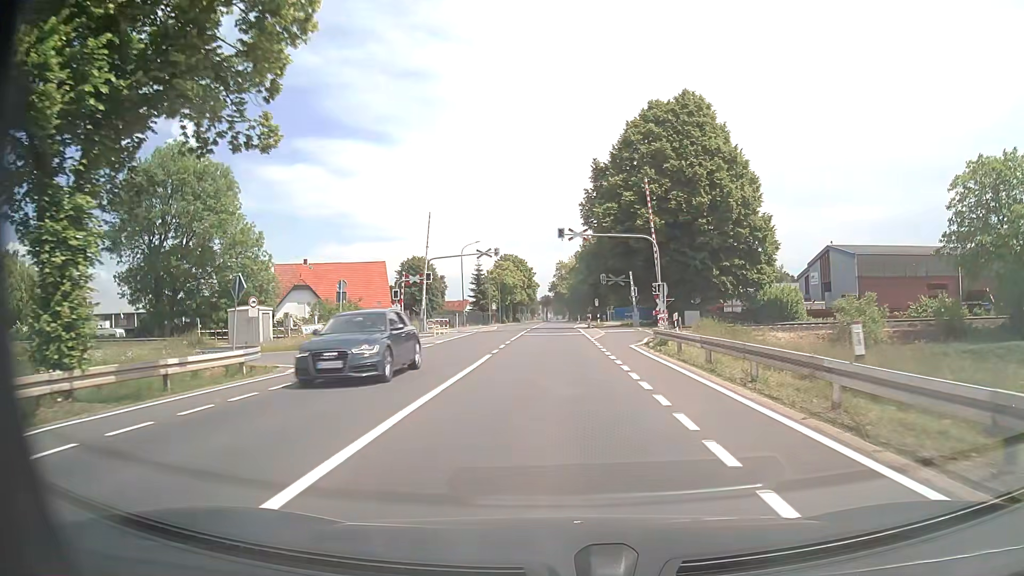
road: tertiary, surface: asphalt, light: Day
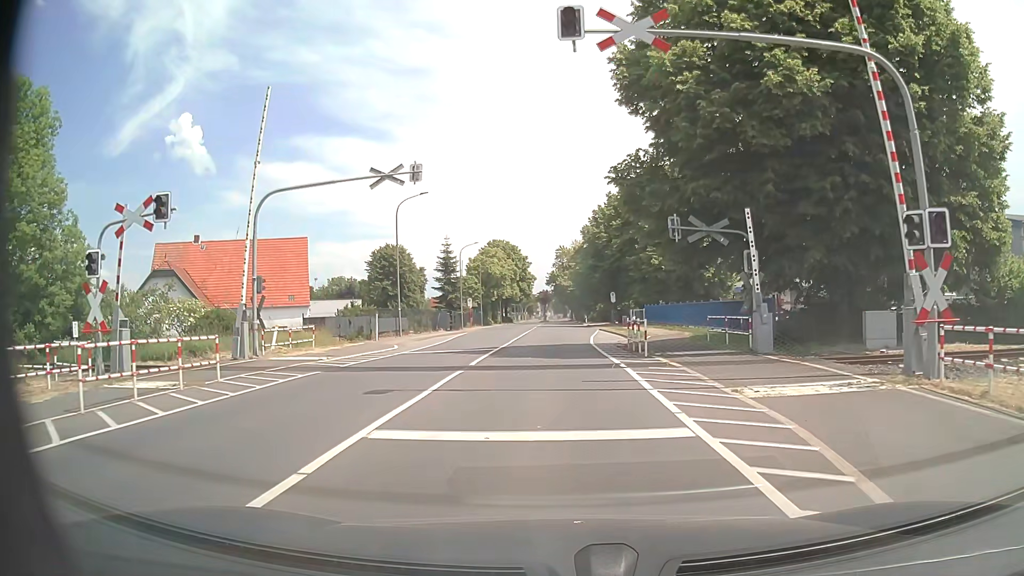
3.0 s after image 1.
(+0.1, +30.5) m; 0°
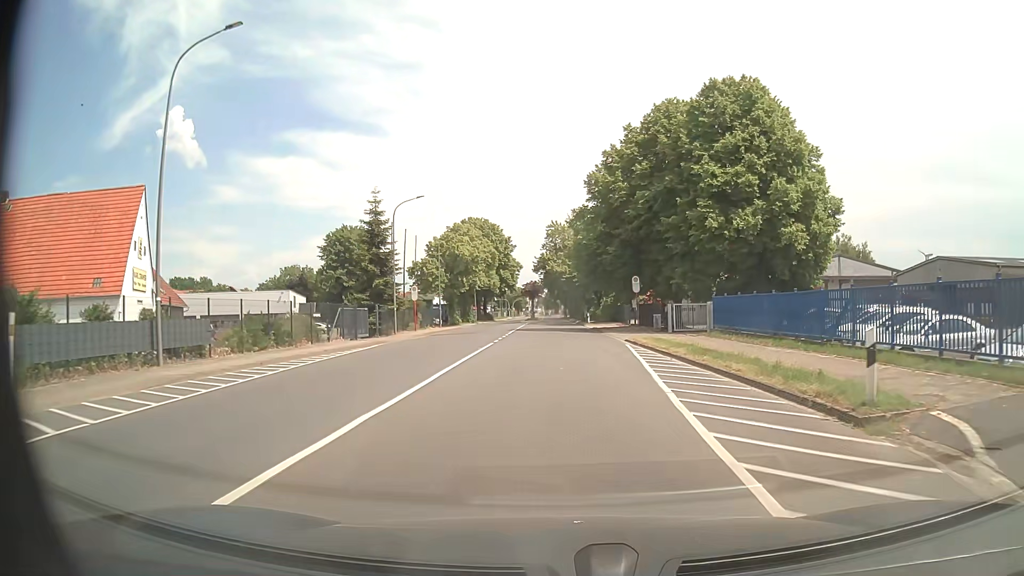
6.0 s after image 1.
(0.0, +28.6) m; 0°
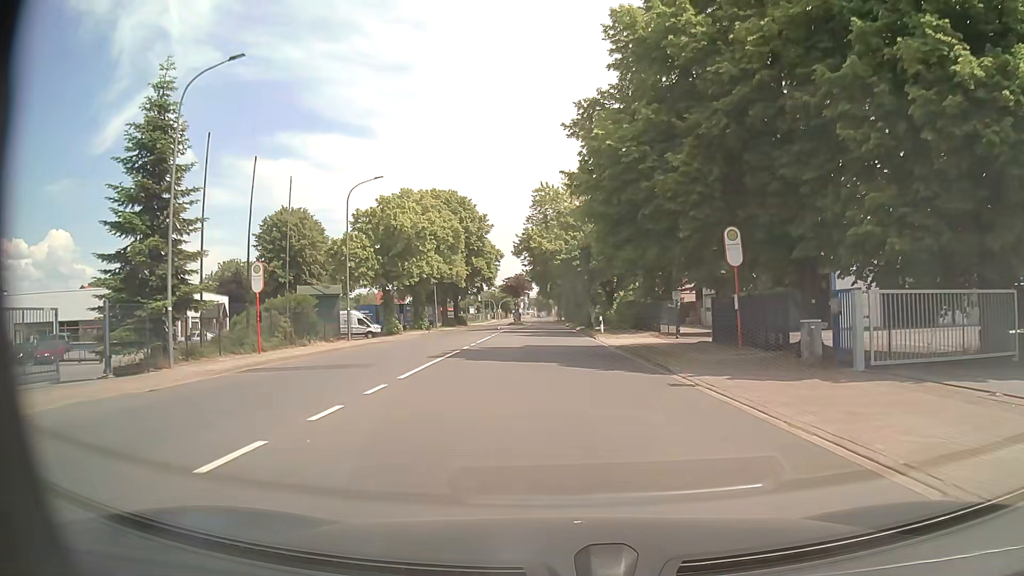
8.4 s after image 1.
(+0.4, +28.2) m; +1°
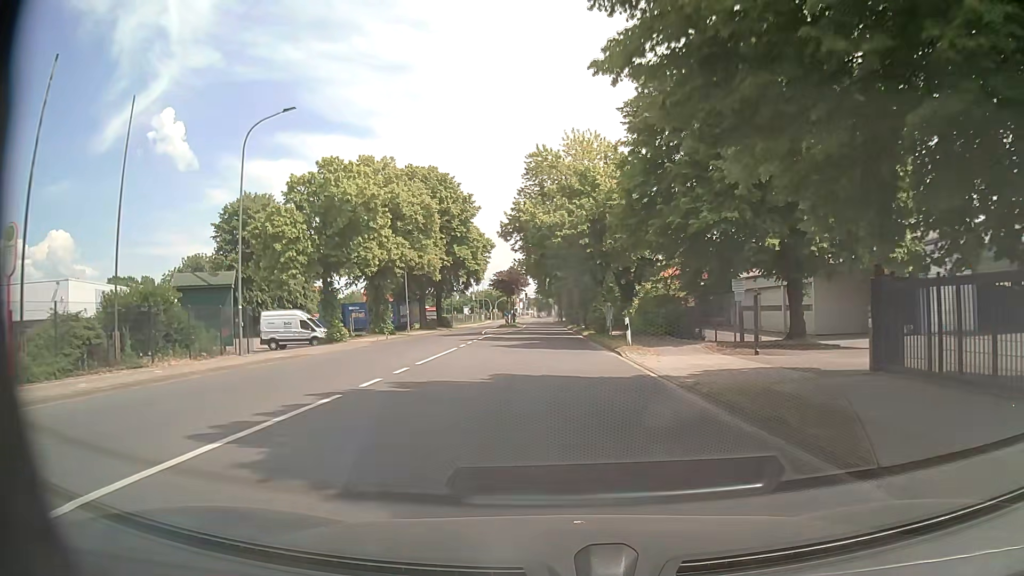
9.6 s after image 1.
(0.0, +14.4) m; 0°
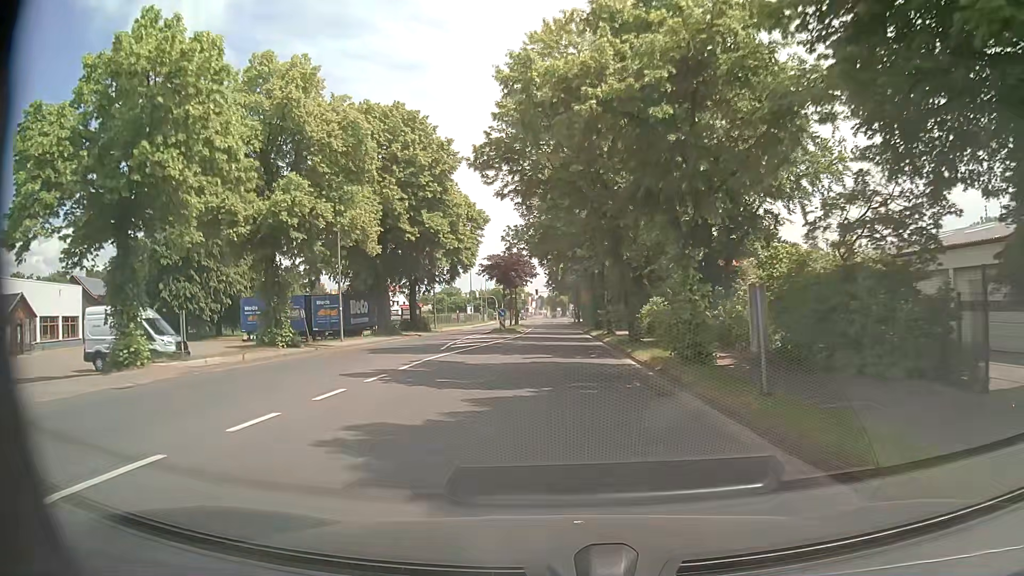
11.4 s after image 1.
(-0.2, +22.1) m; -1°
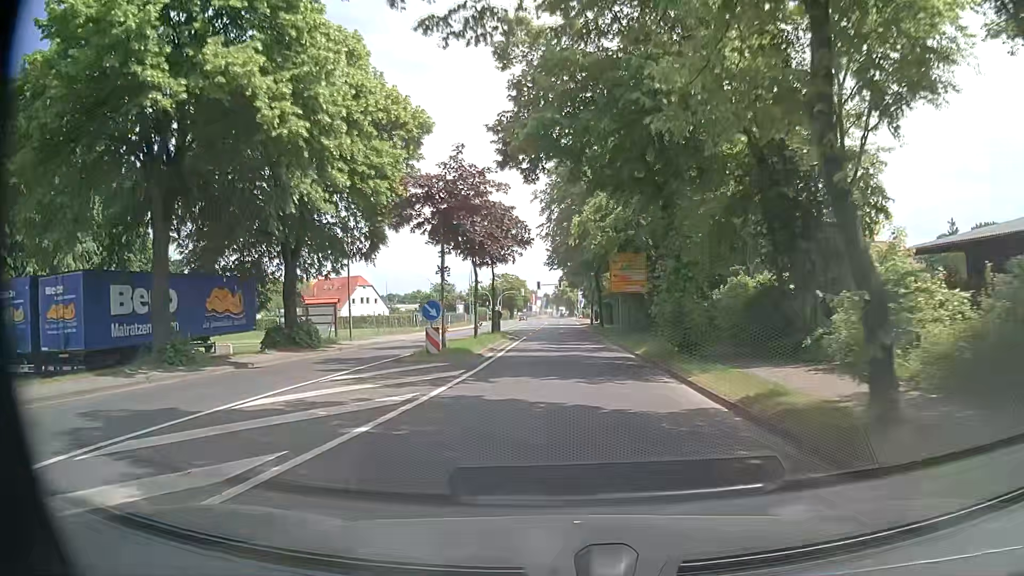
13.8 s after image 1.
(-0.4, +30.1) m; -1°
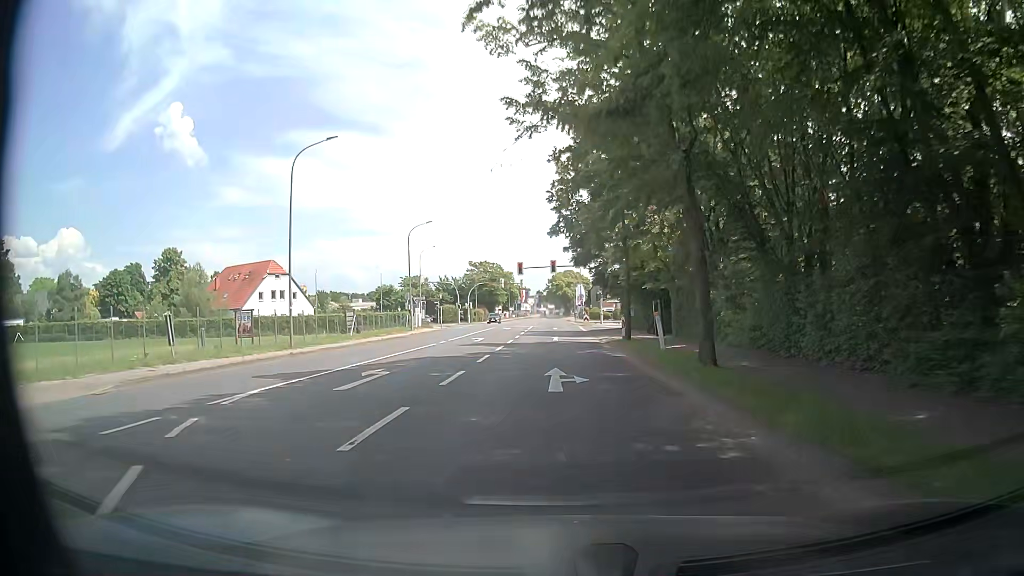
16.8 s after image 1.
(+0.2, +38.1) m; 0°
(0, +10) (0, +20) (0, +30) (0, +40) (0, +50) (+3, +60) (+10, +67) (+19, +68) (+29, +63) (+38, +59) m
